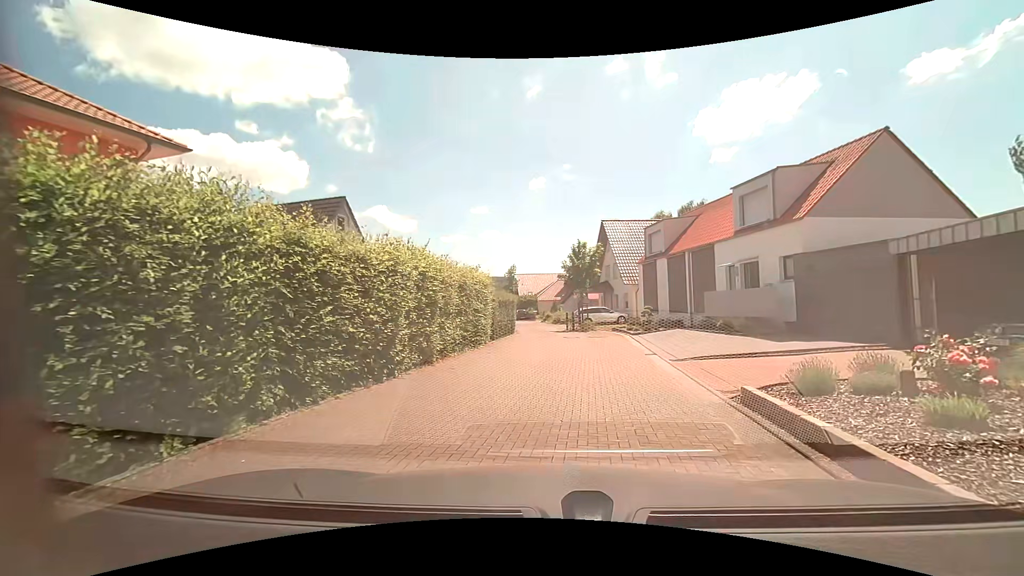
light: Day
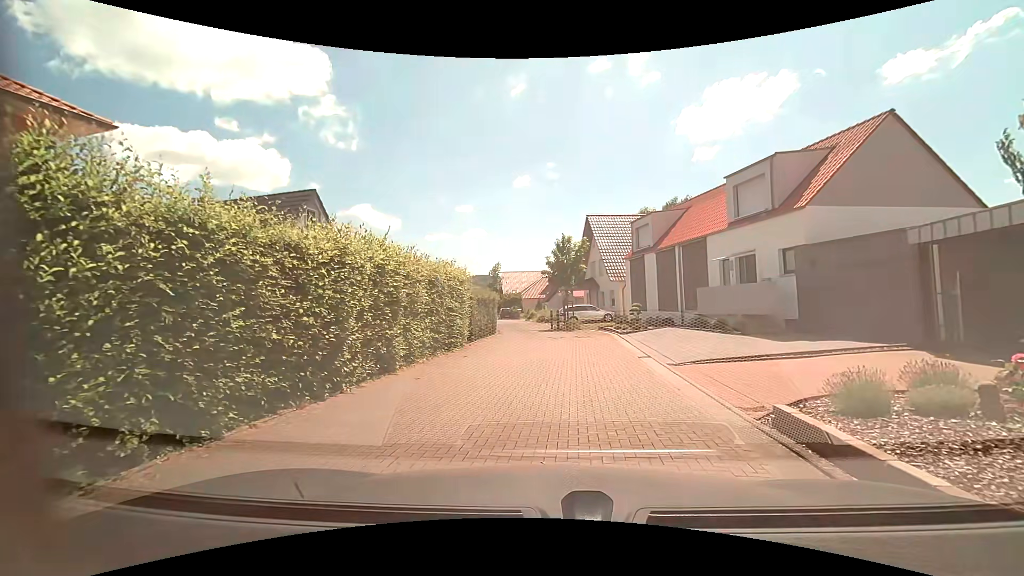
(+0.1, +1.7) m; +1°
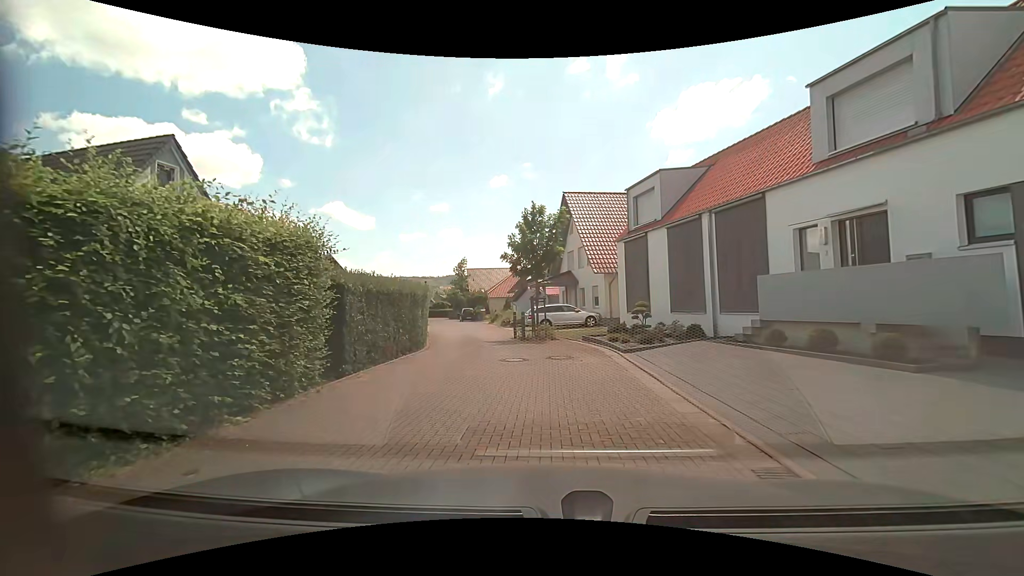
(+0.7, +9.5) m; +4°
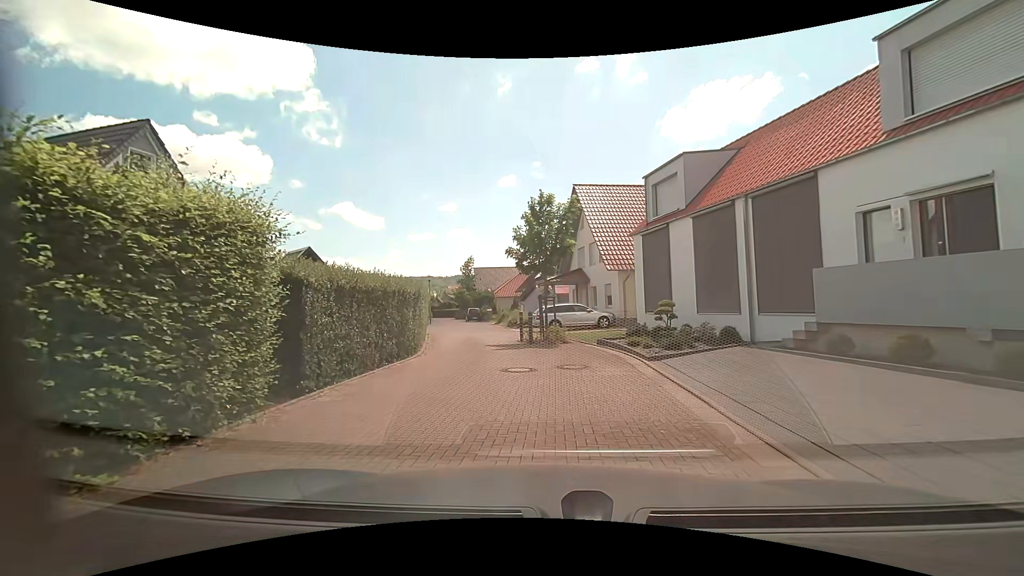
(0.0, +2.0) m; -1°
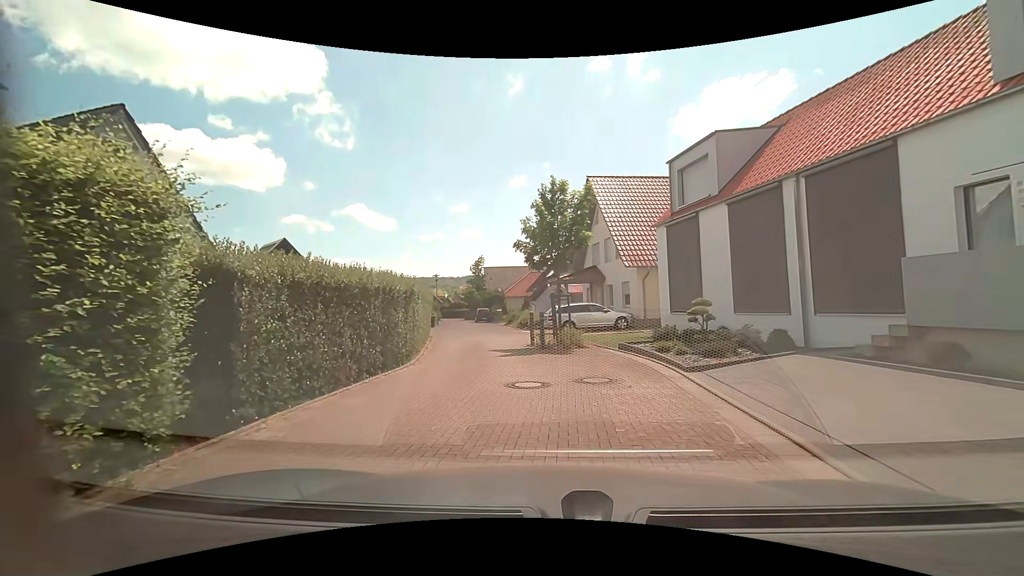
(0.0, +2.0) m; -1°
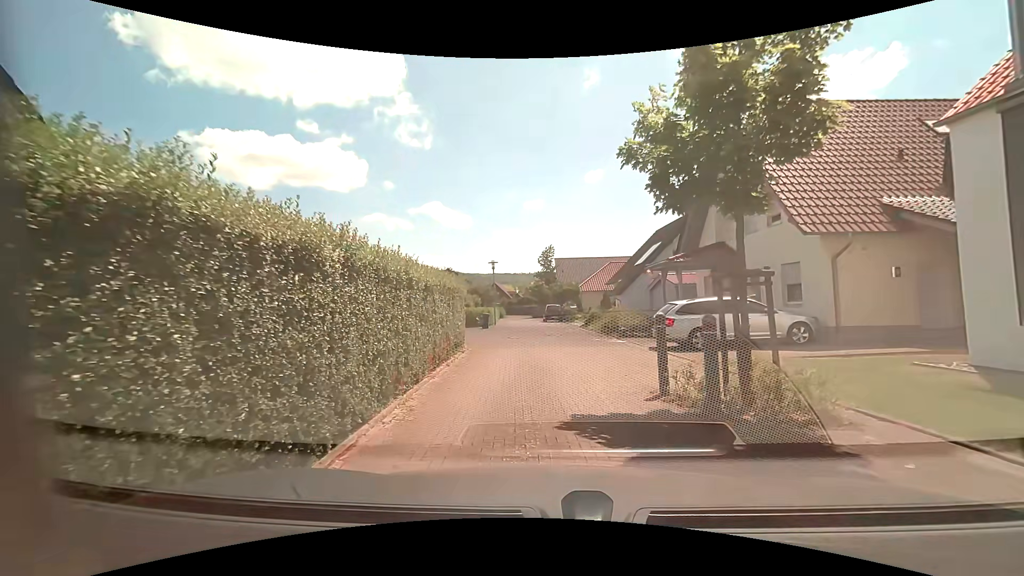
(-0.8, +10.1) m; -9°
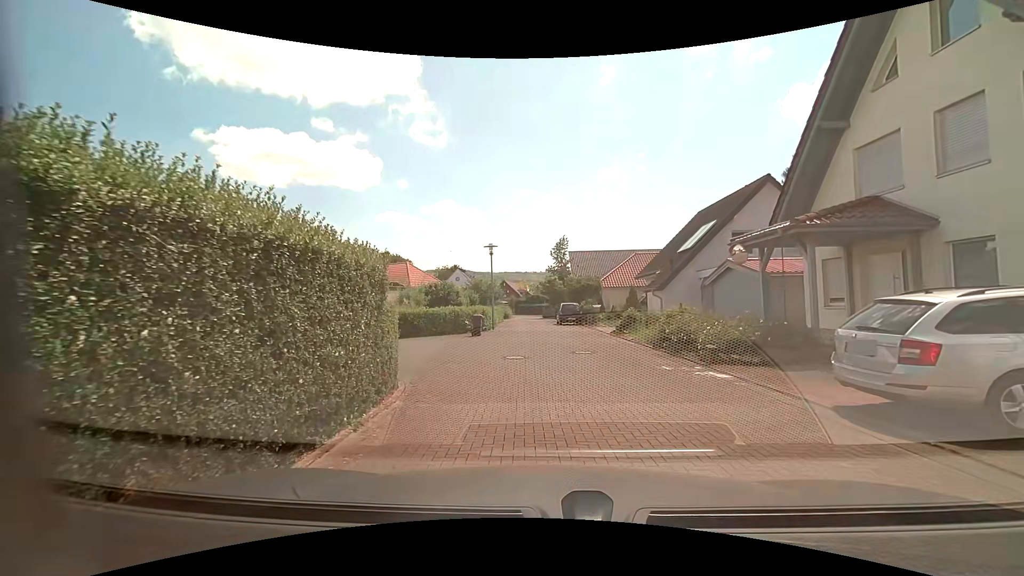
(-0.1, +9.0) m; 0°
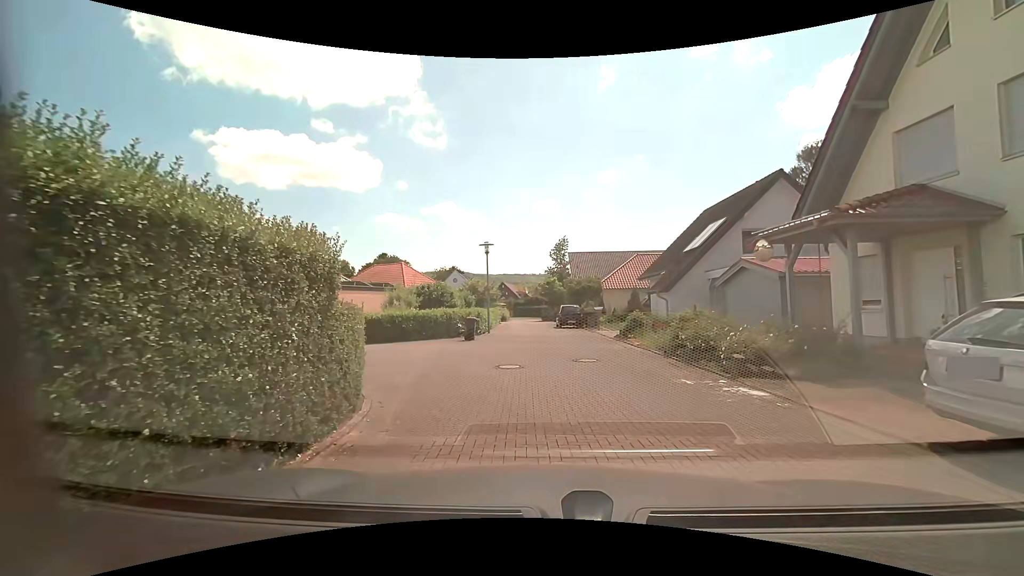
(0.0, +1.6) m; -2°
